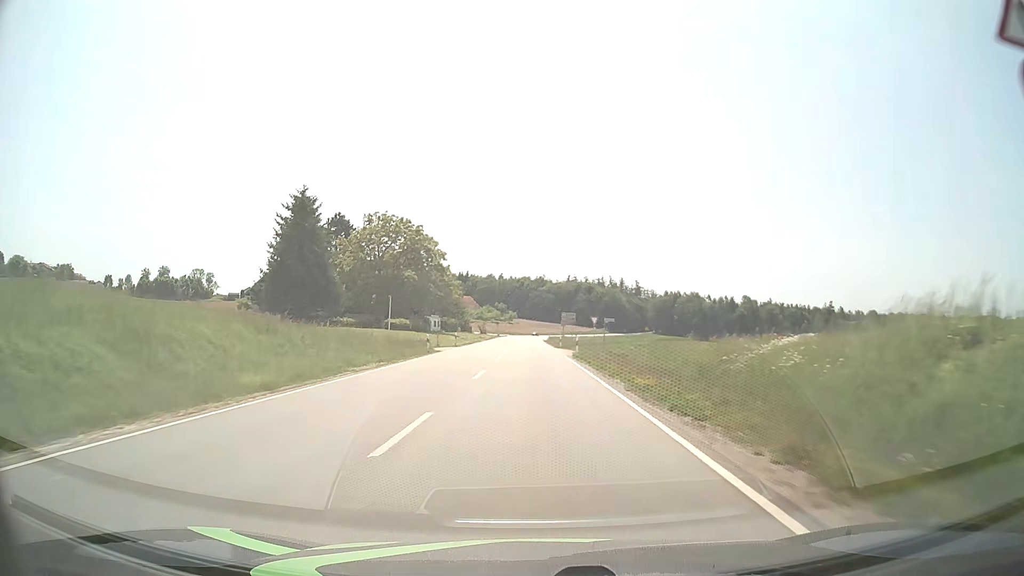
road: secondary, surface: asphalt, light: Day
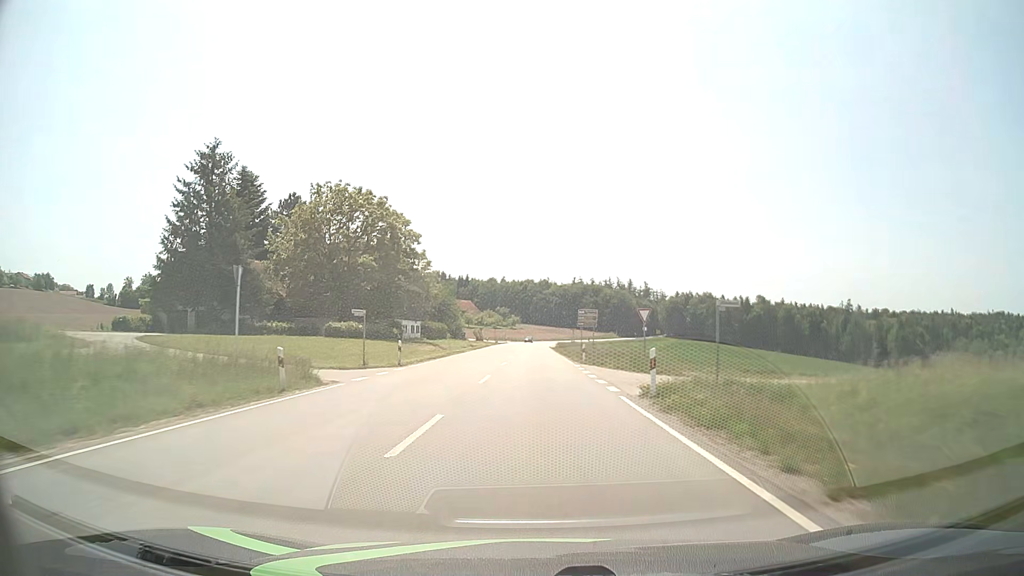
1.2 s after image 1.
(-0.1, +23.7) m; 0°
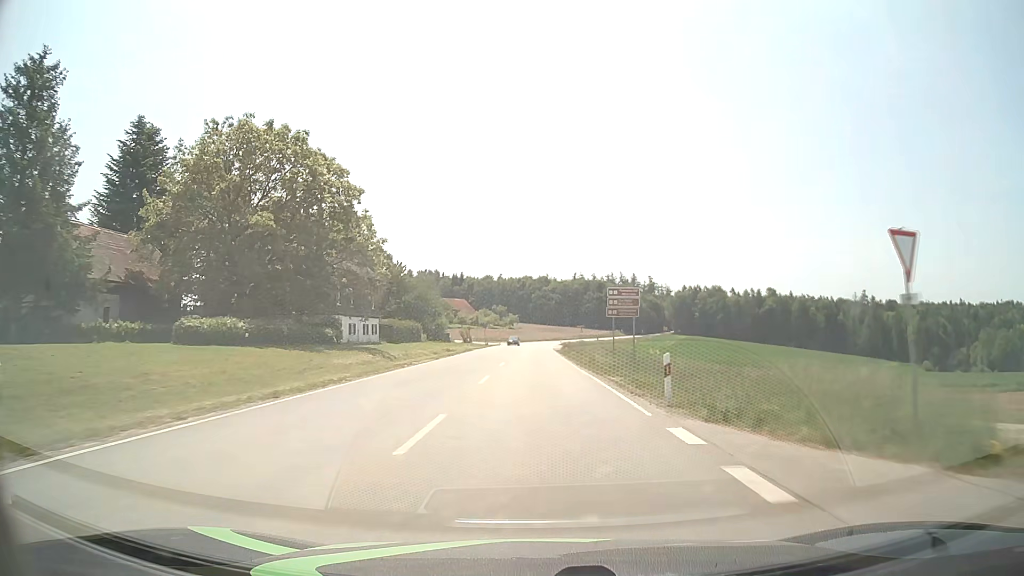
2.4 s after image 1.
(0.0, +23.8) m; 0°
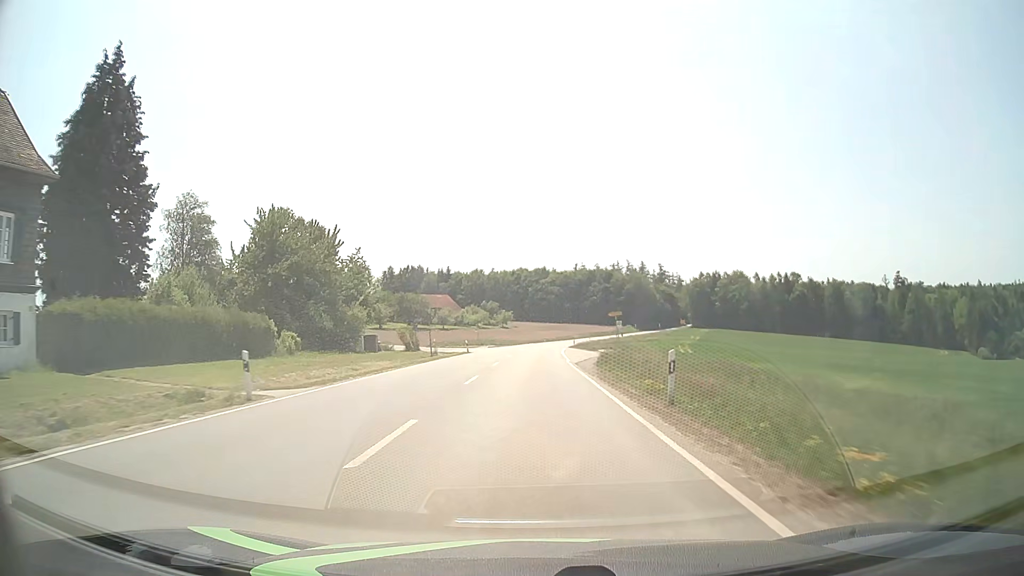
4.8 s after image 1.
(+0.1, +48.9) m; 0°
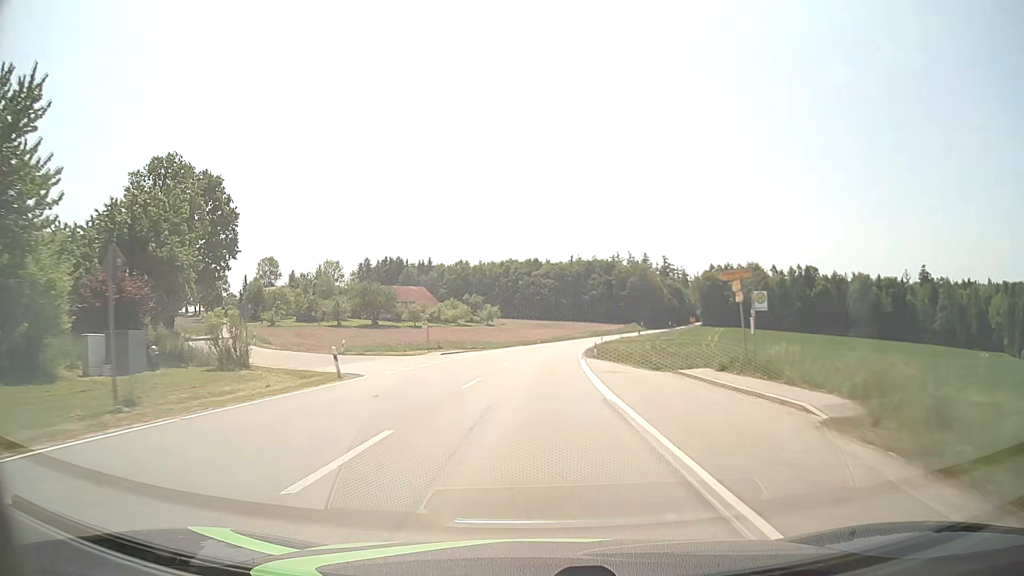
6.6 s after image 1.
(+0.1, +37.1) m; +1°
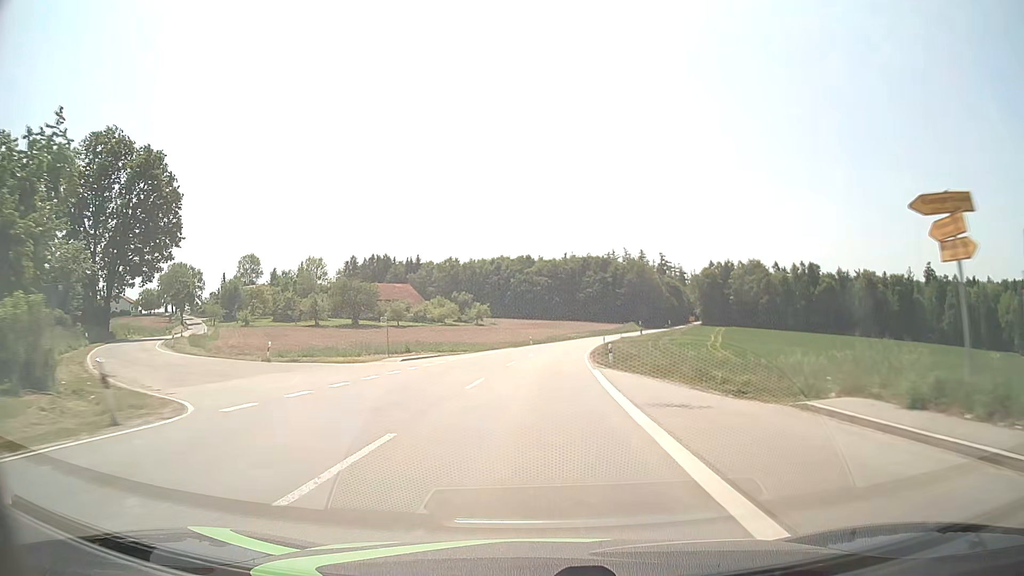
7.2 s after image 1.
(+0.1, +12.4) m; +1°
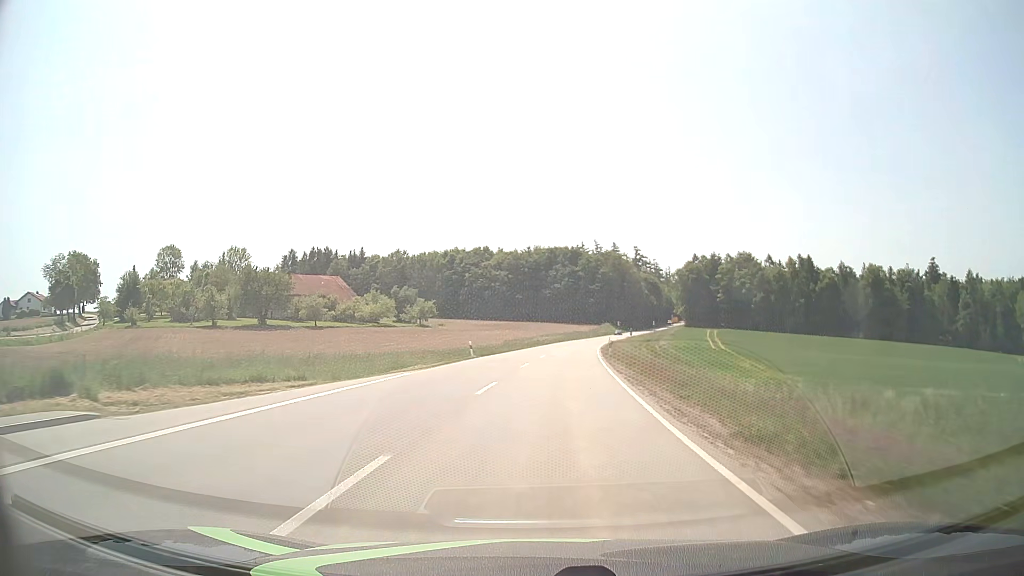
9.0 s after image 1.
(+0.9, +37.3) m; +3°
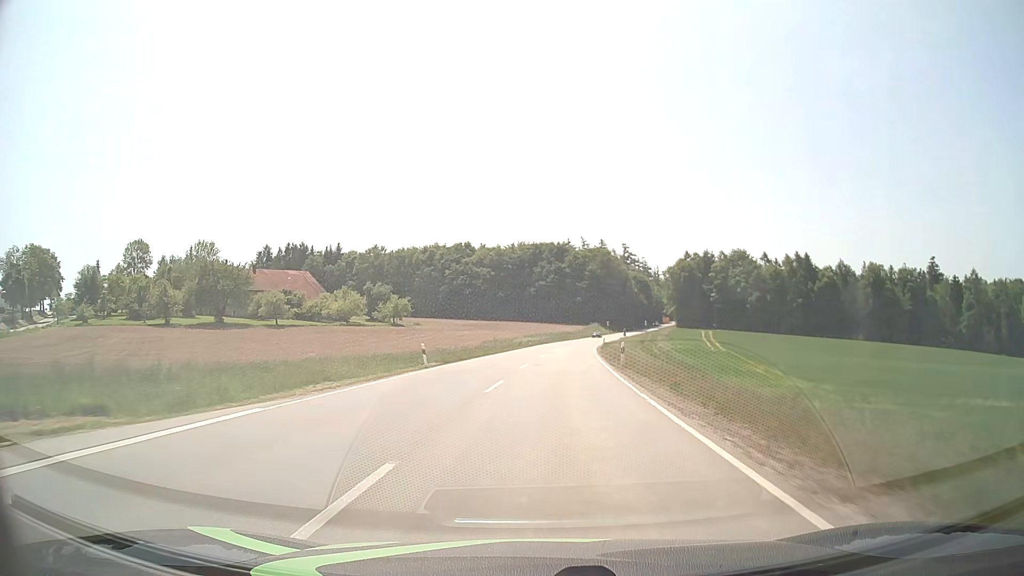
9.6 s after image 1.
(+0.1, +12.5) m; +1°
(0, +10) (0, +20) (+1, +30) (+2, +40) (+2, +50) (+3, +60) (+4, +70) (+6, +80) (+7, +90) (+8, +100) m
